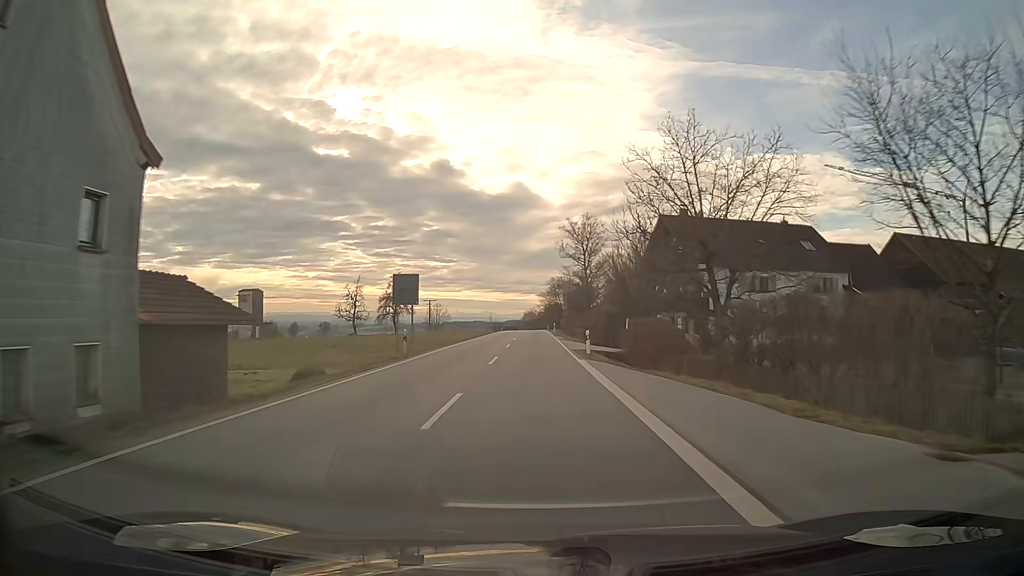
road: secondary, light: Day
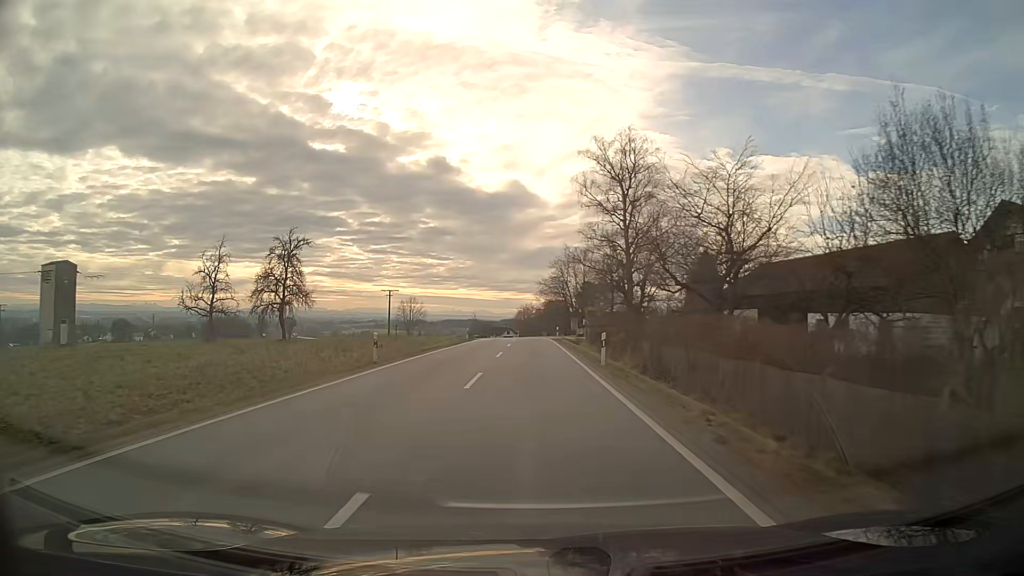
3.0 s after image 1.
(+0.2, +55.4) m; 0°
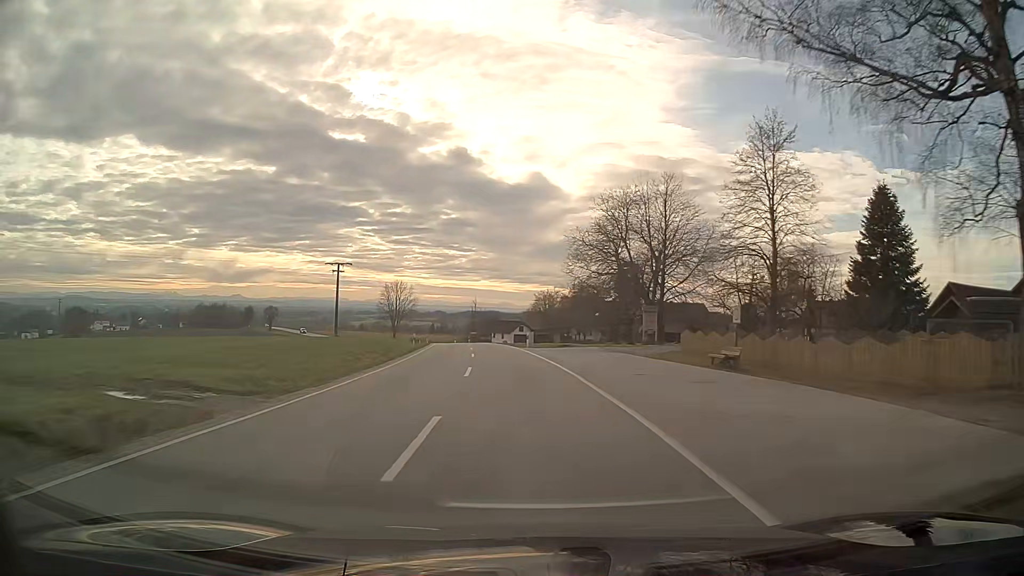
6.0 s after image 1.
(-0.6, +55.6) m; -3°
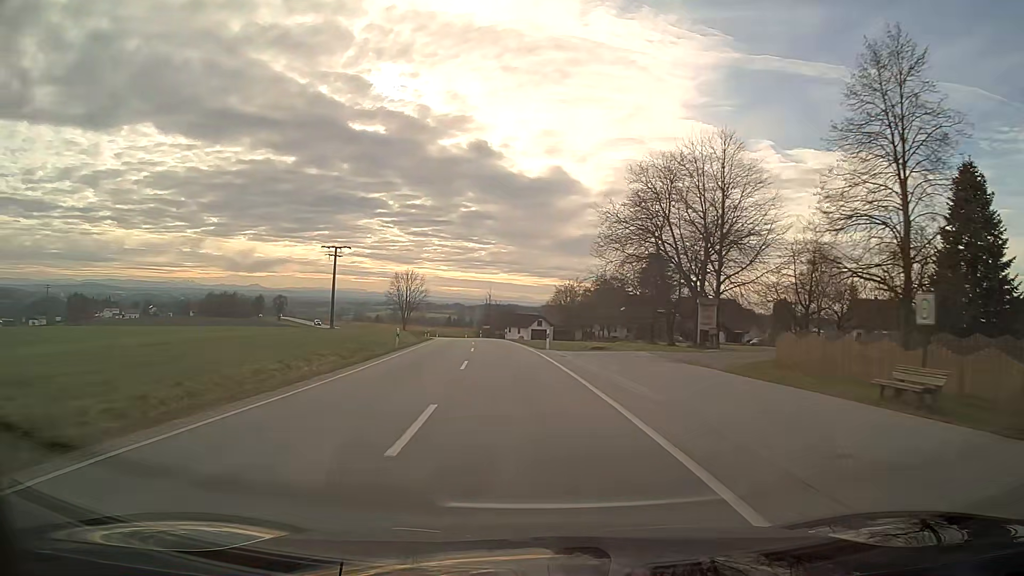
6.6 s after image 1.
(-0.2, +11.2) m; -2°
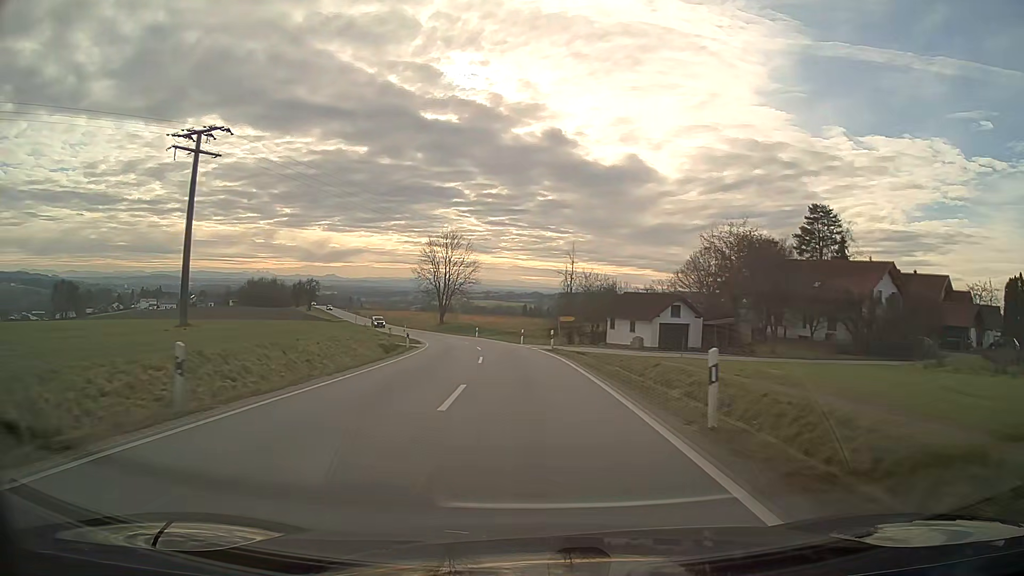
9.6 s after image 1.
(-3.5, +56.9) m; -6°
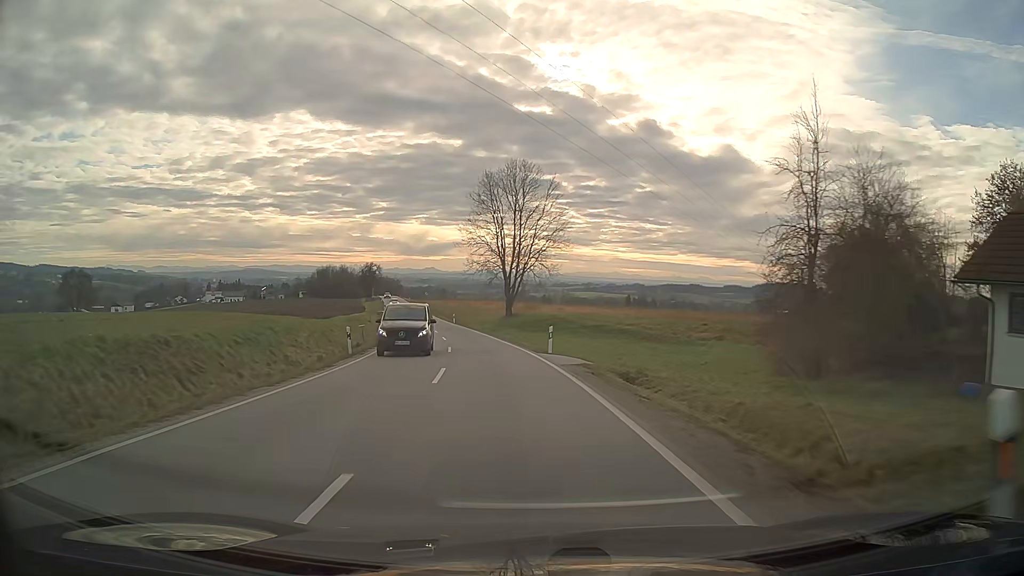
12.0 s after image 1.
(-2.9, +44.5) m; -9°
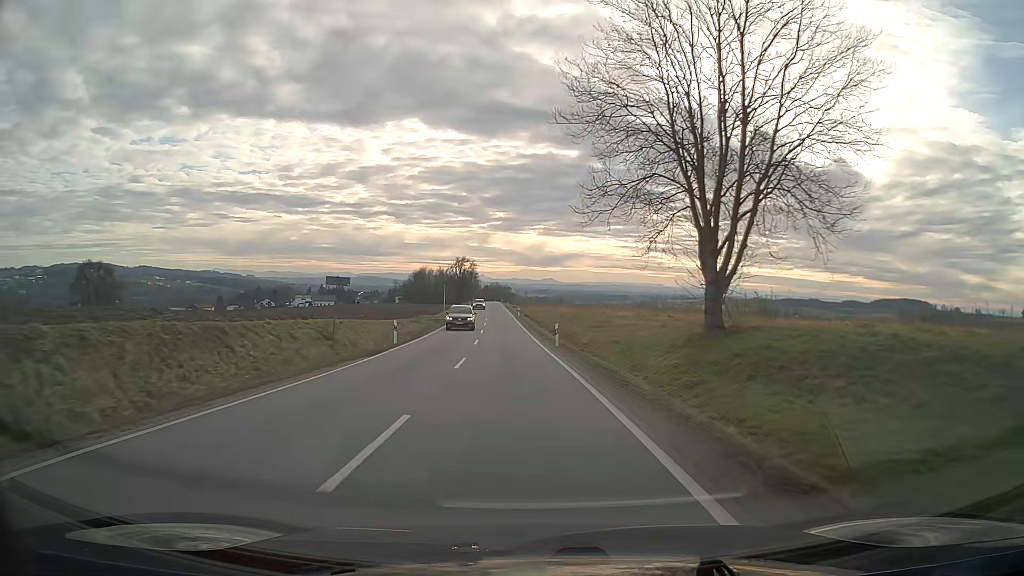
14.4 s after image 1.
(-4.1, +44.8) m; -9°
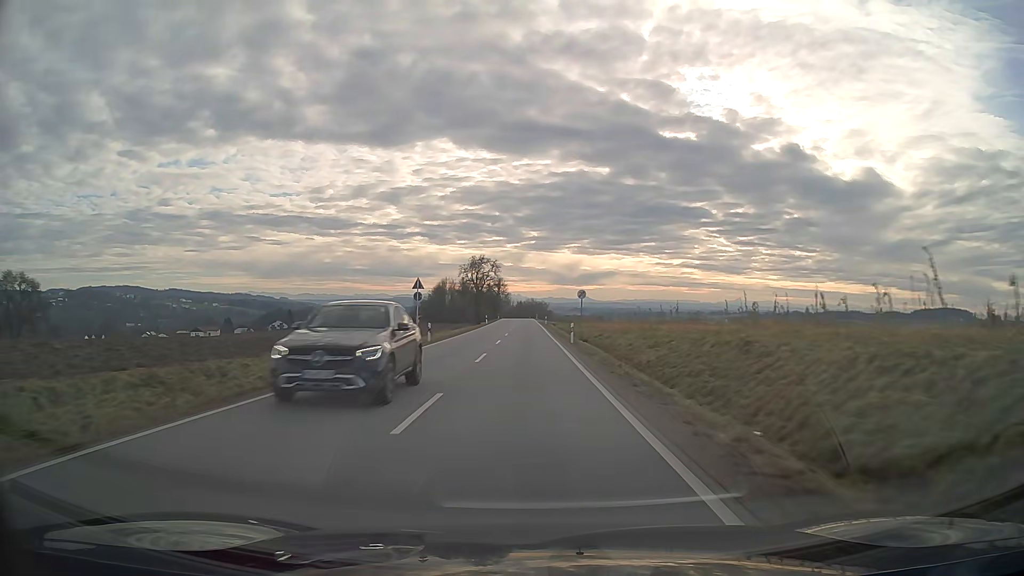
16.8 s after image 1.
(-1.4, +45.7) m; -3°
